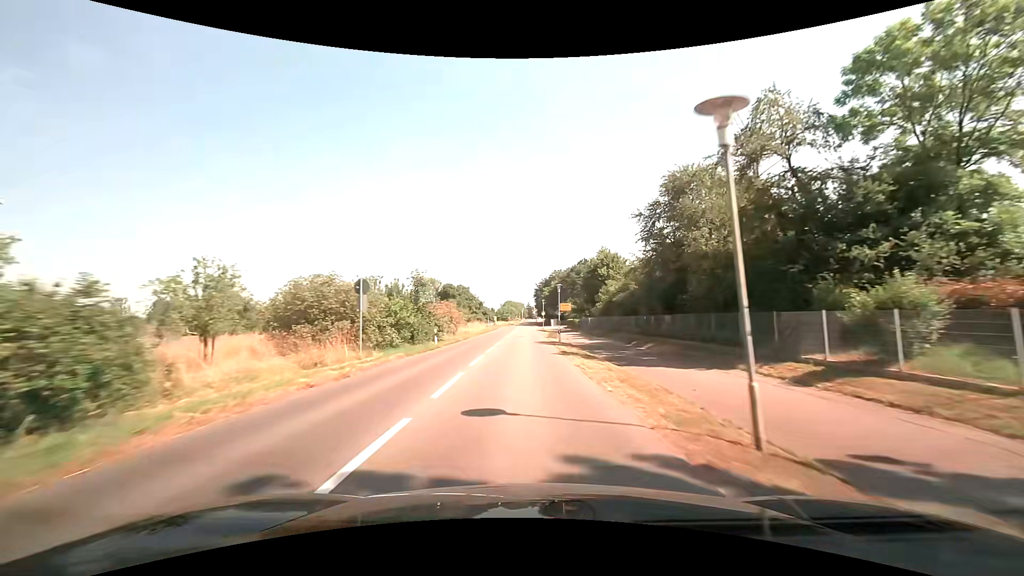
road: secondary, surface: asphalt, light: Day
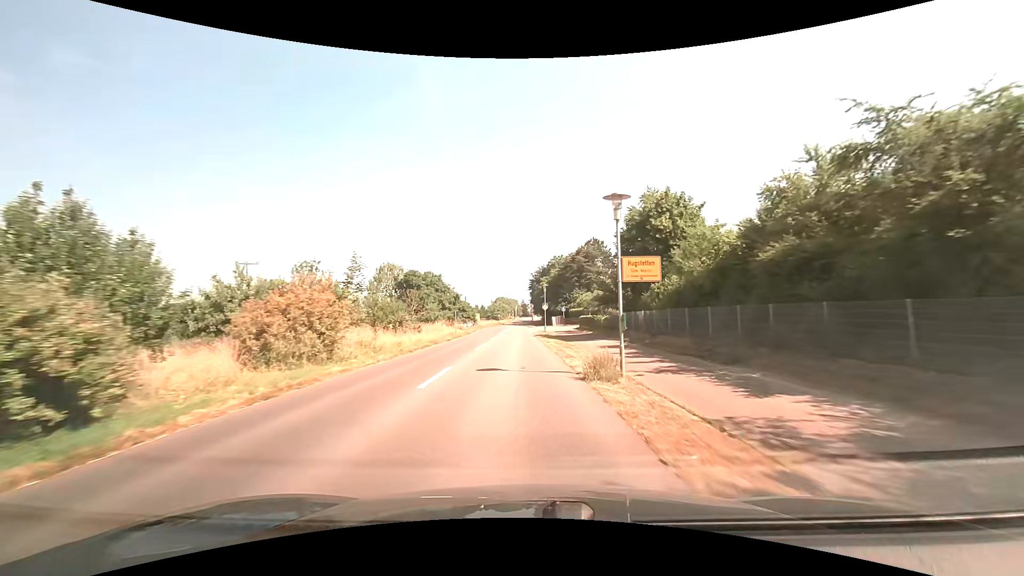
(+0.1, +28.8) m; 0°
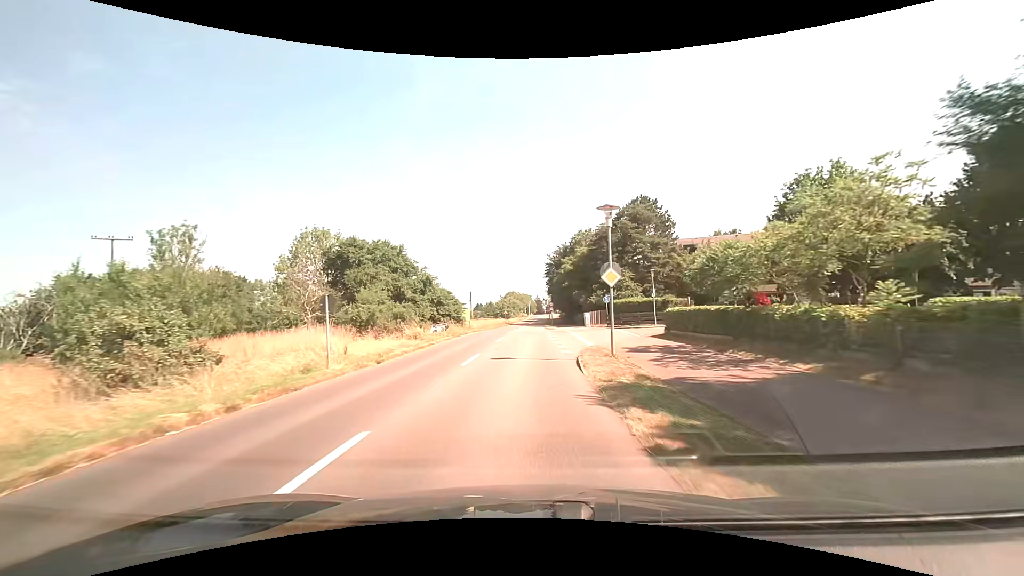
(-0.4, +31.6) m; -2°
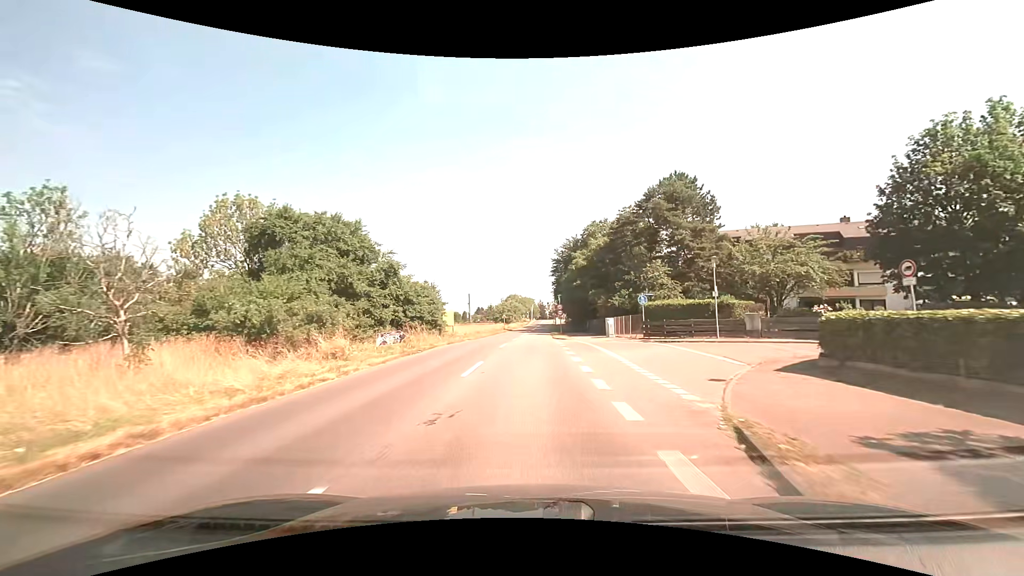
(-0.1, +13.6) m; 0°
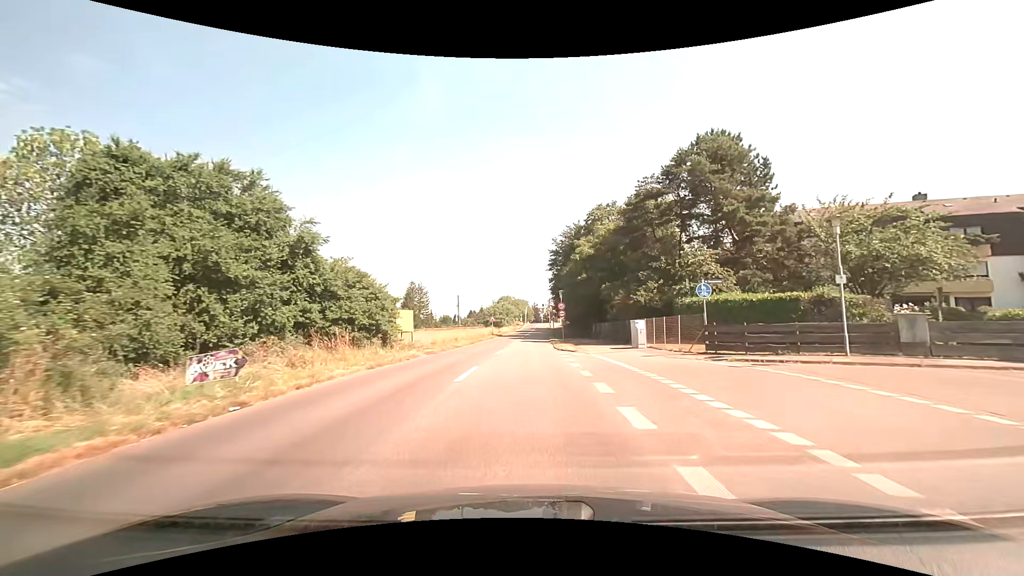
(+0.1, +12.7) m; 0°
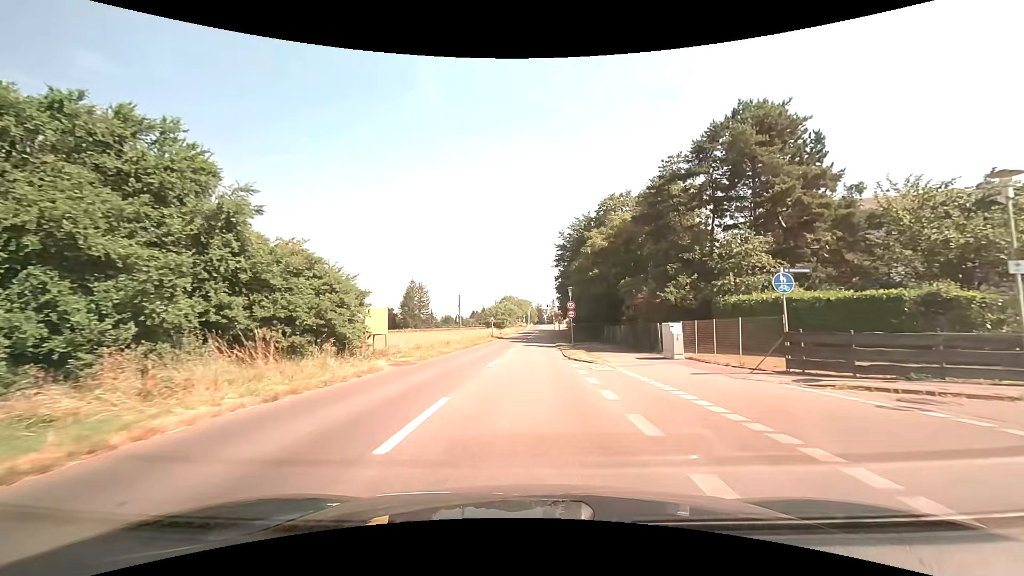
(0.0, +6.0) m; 0°
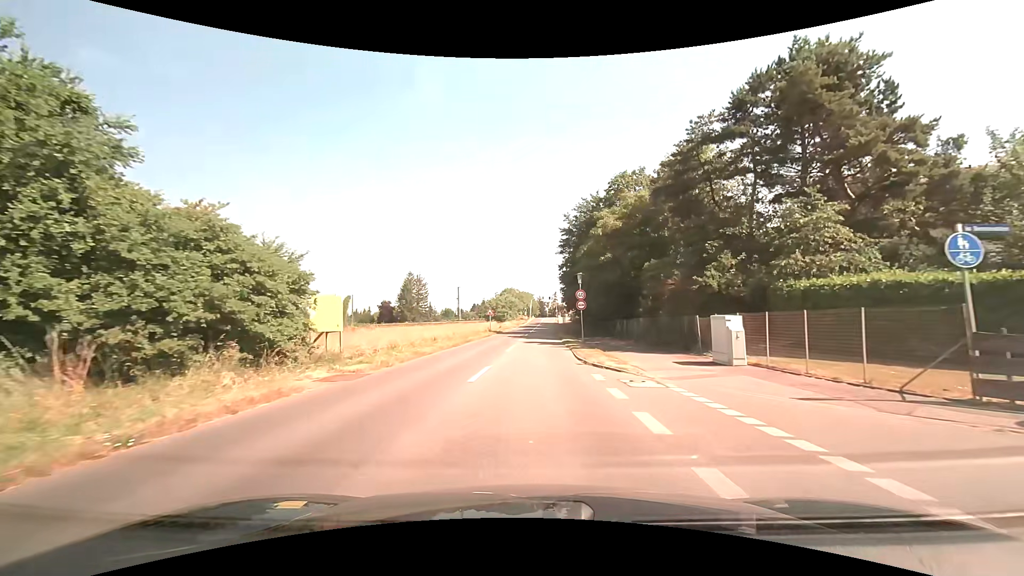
(0.0, +5.8) m; 0°
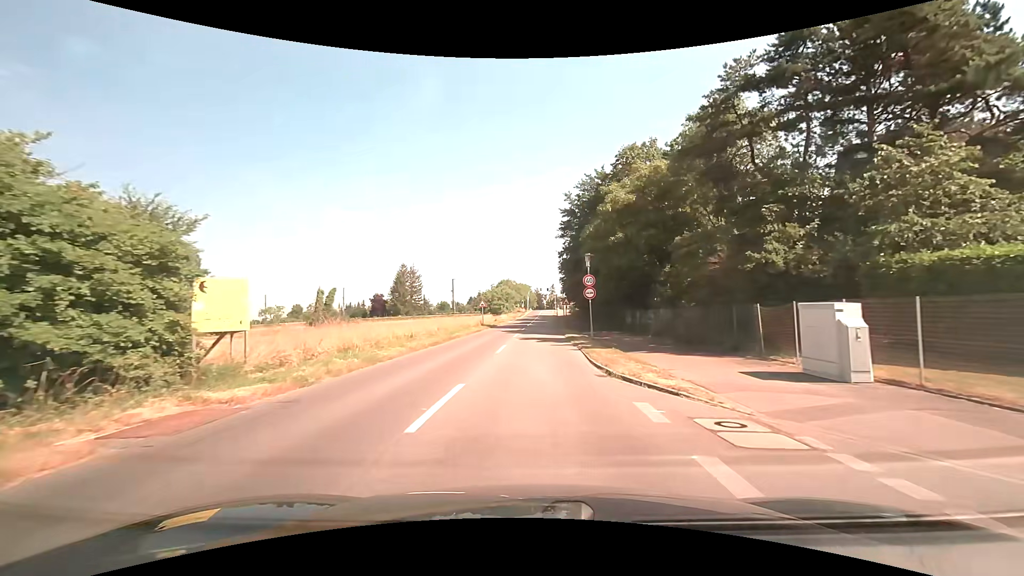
(0.0, +5.7) m; +1°
(0, +10) (0, +20) (+1, +30) (+1, +40) (+1, +50) (+1, +60) (+2, +70) (+2, +80) (+2, +90) (+3, +100) m
